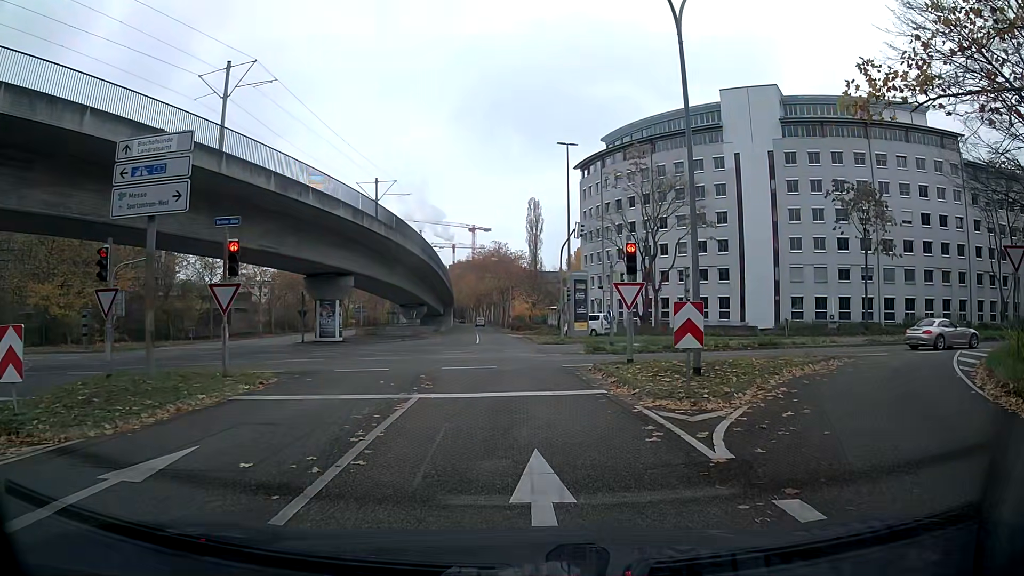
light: Day
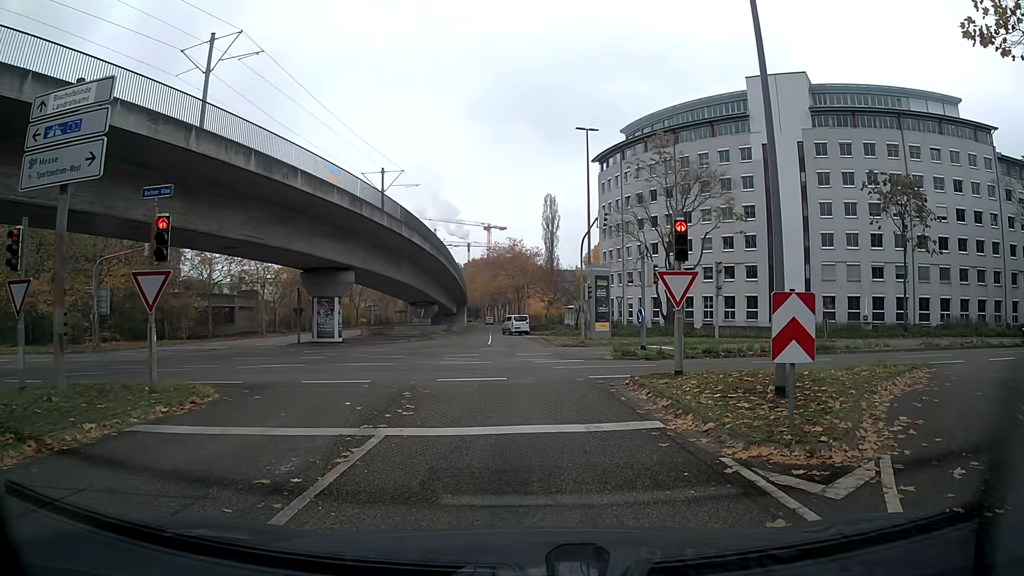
(0.0, +3.9) m; -1°
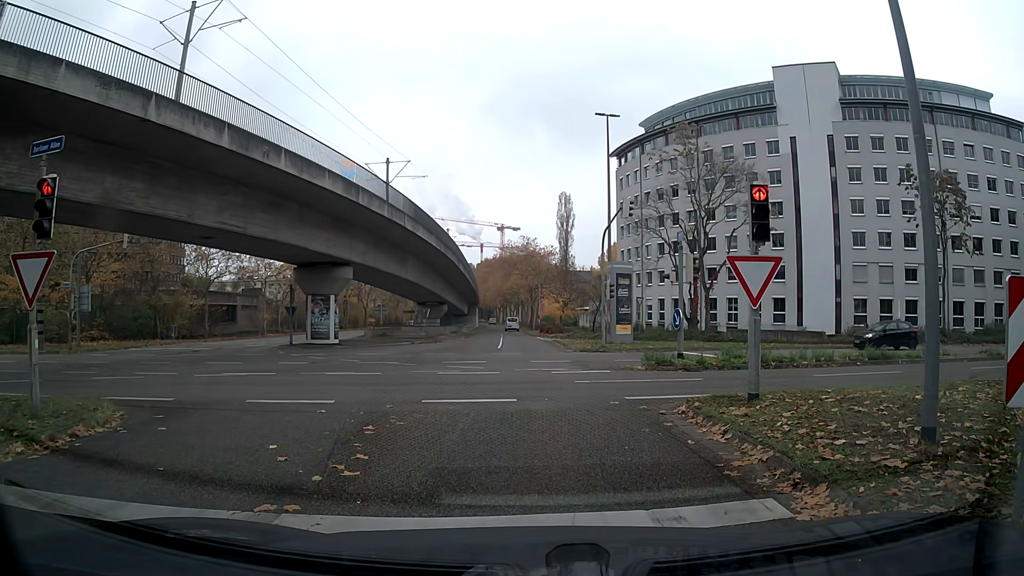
(-0.1, +3.7) m; -1°
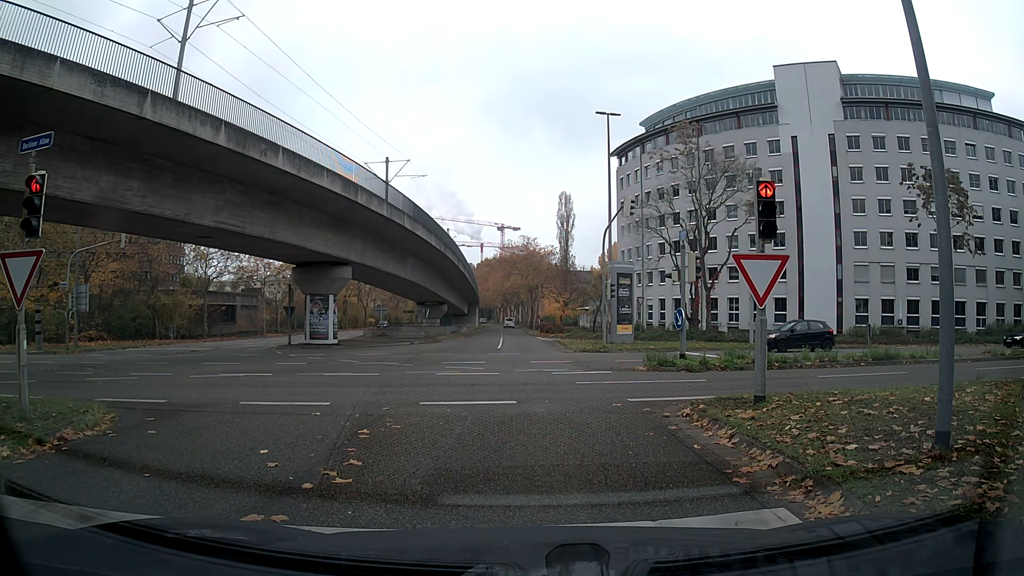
(0.0, +0.3) m; 0°
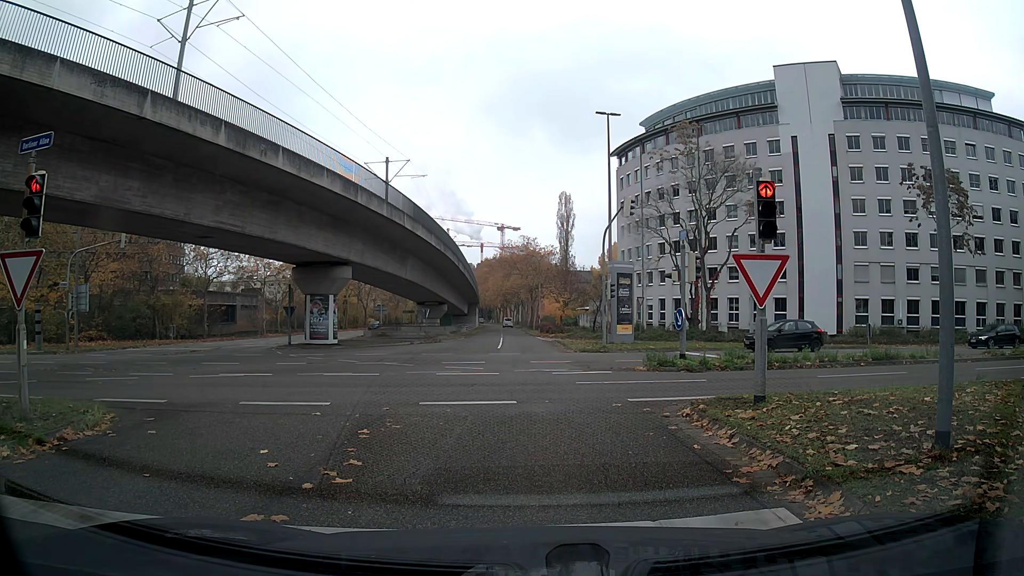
(0.0, 0.0) m; 0°
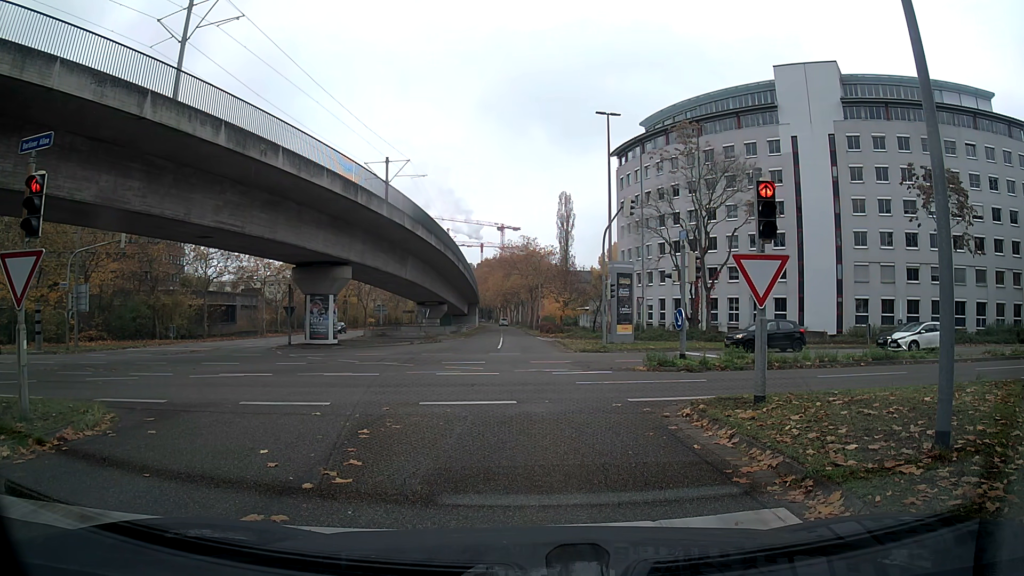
(0.0, 0.0) m; 0°
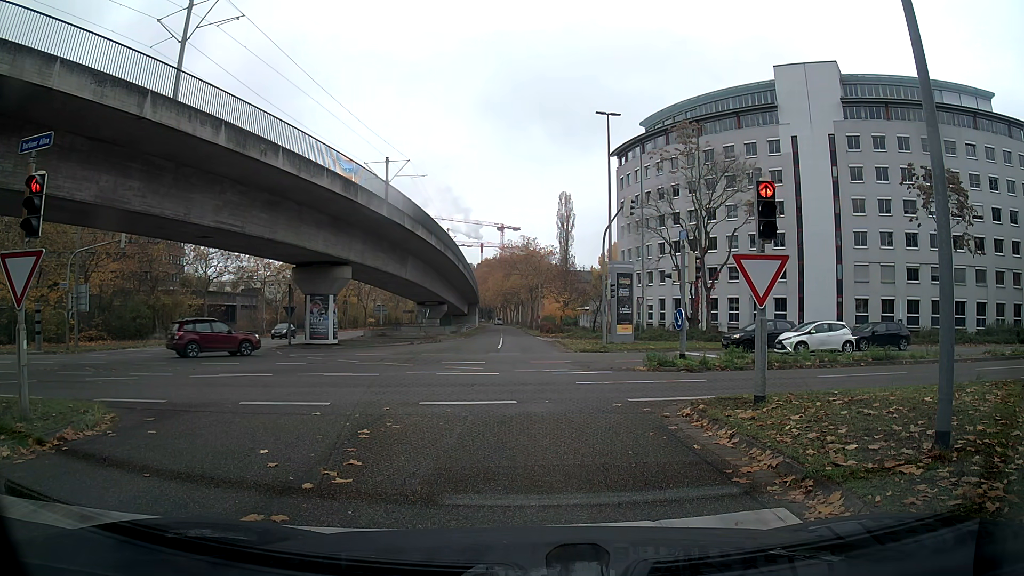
(0.0, 0.0) m; 0°
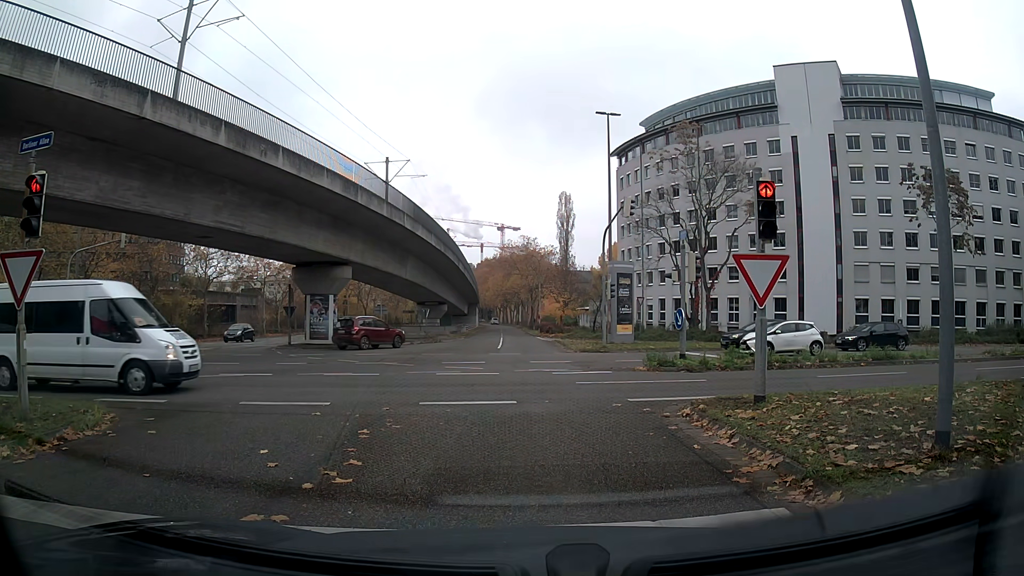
(0.0, 0.0) m; 0°
(0, +10) (0, +20) (0, +30) (0, +40) (-1, +50) (-1, +60) (-1, +70) (-2, +80) (-2, +90) (-3, +100) m
